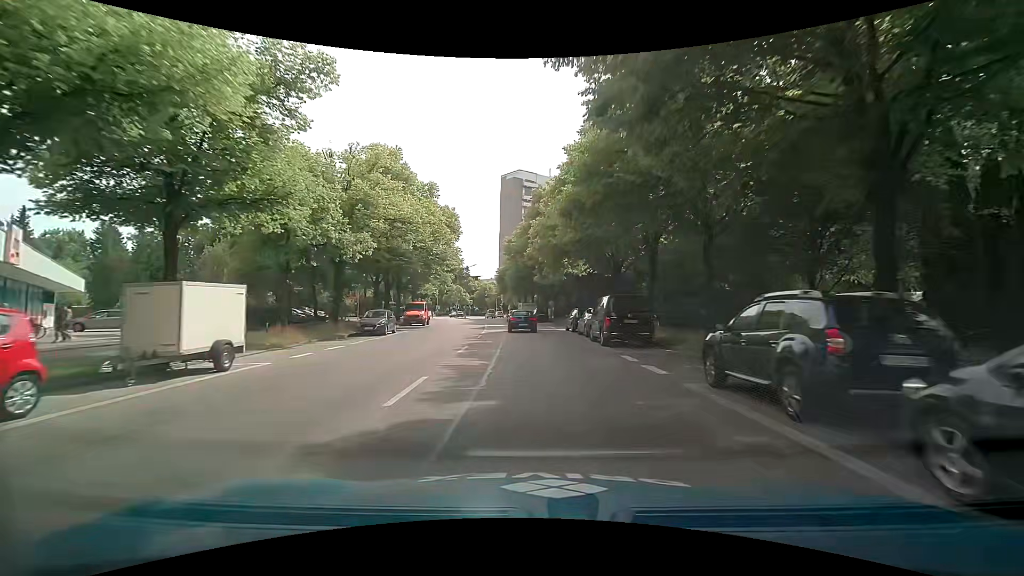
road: secondary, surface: asphalt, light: Day
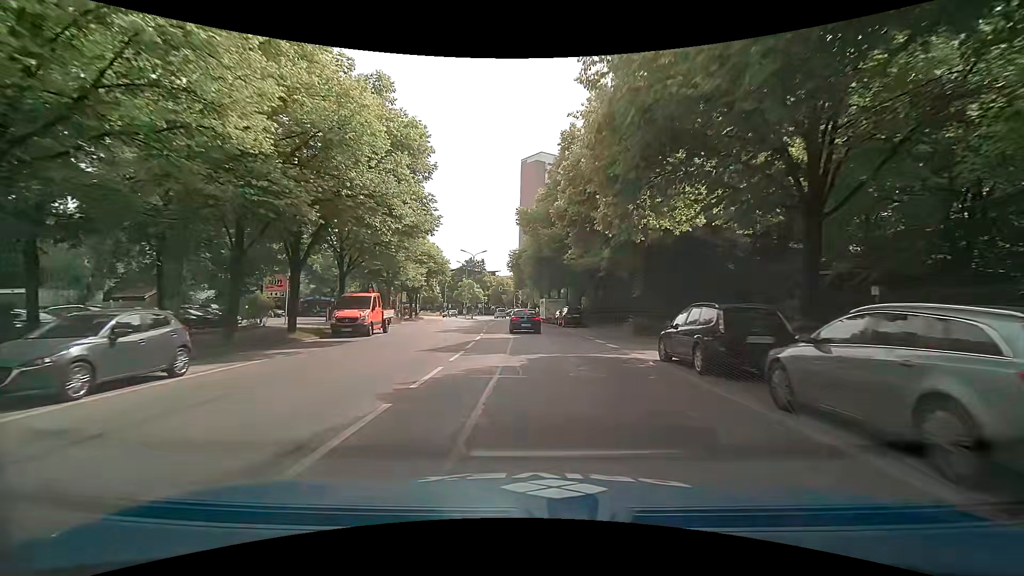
(-0.4, +21.0) m; -3°
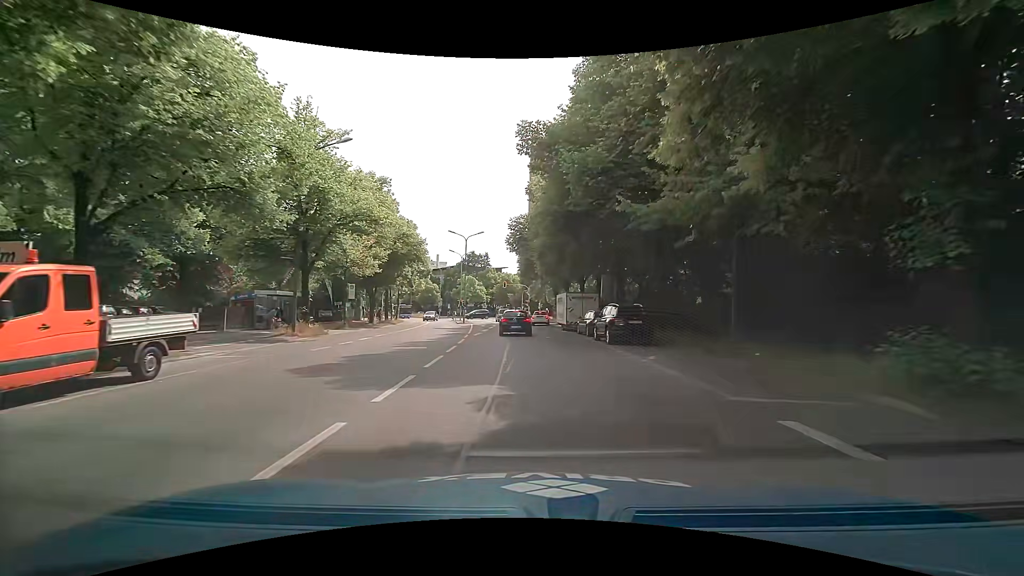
(+0.1, +19.0) m; 0°
